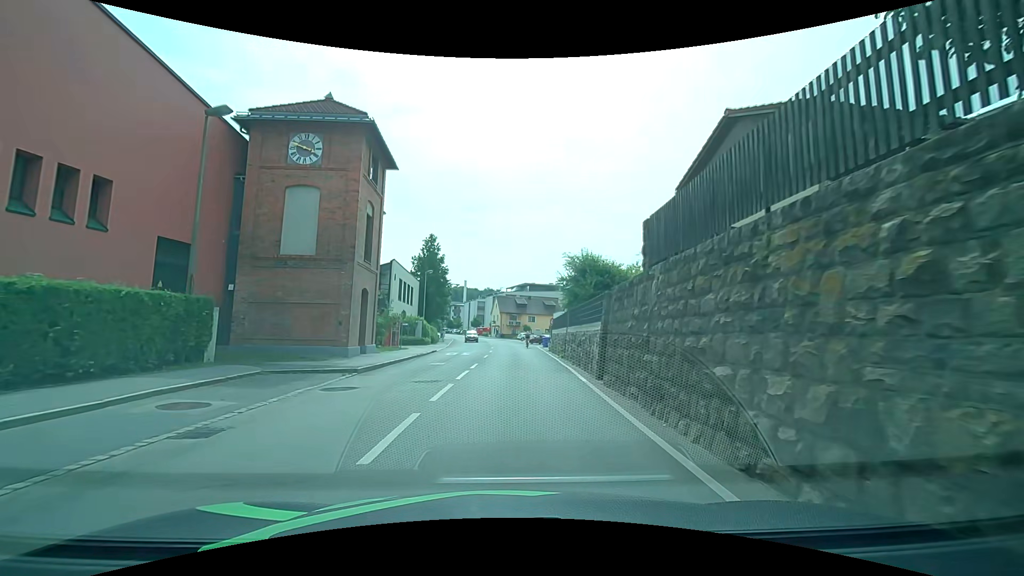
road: tertiary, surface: asphalt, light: Day
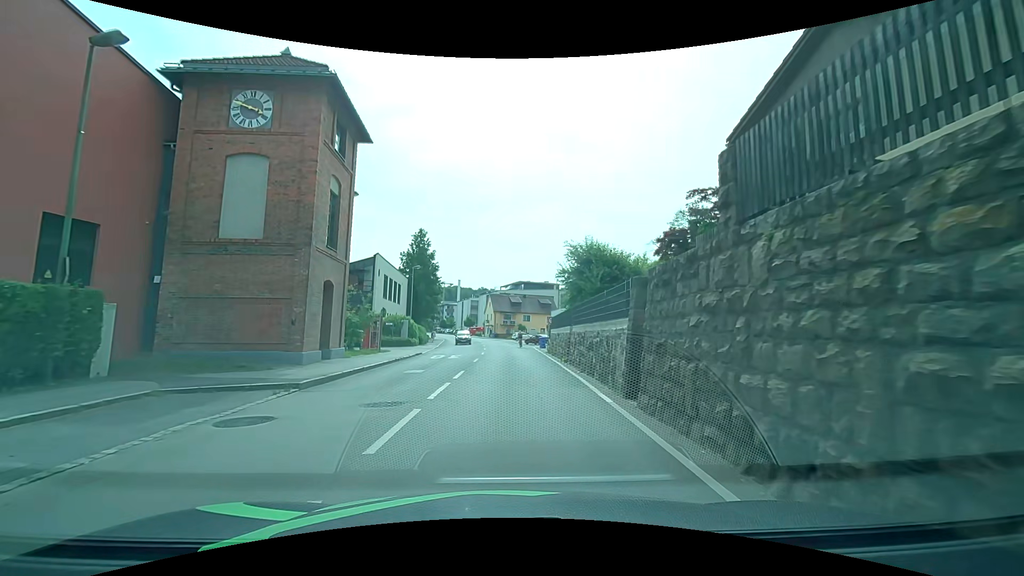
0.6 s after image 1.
(0.0, +4.0) m; +1°
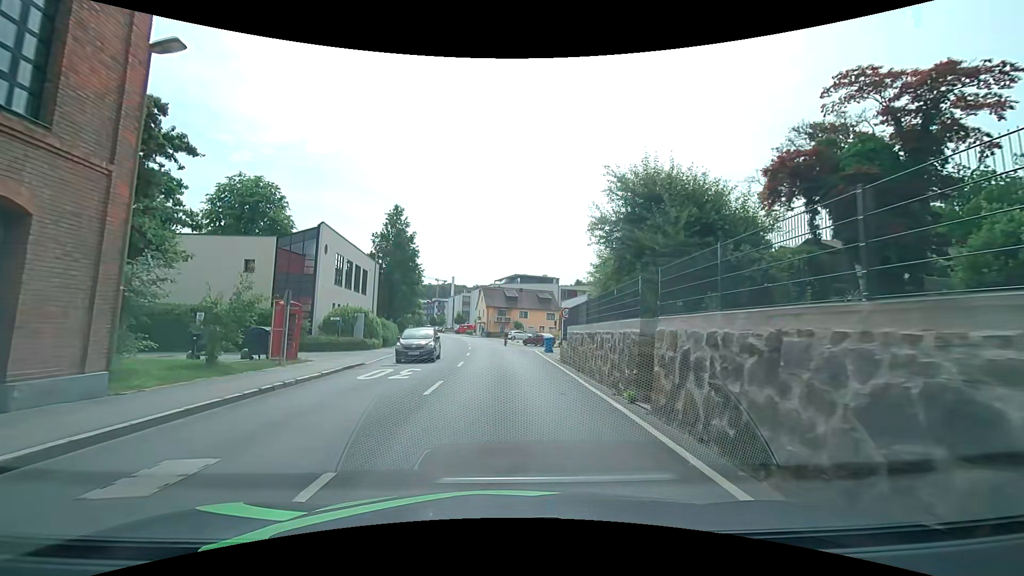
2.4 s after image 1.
(0.0, +12.8) m; -1°
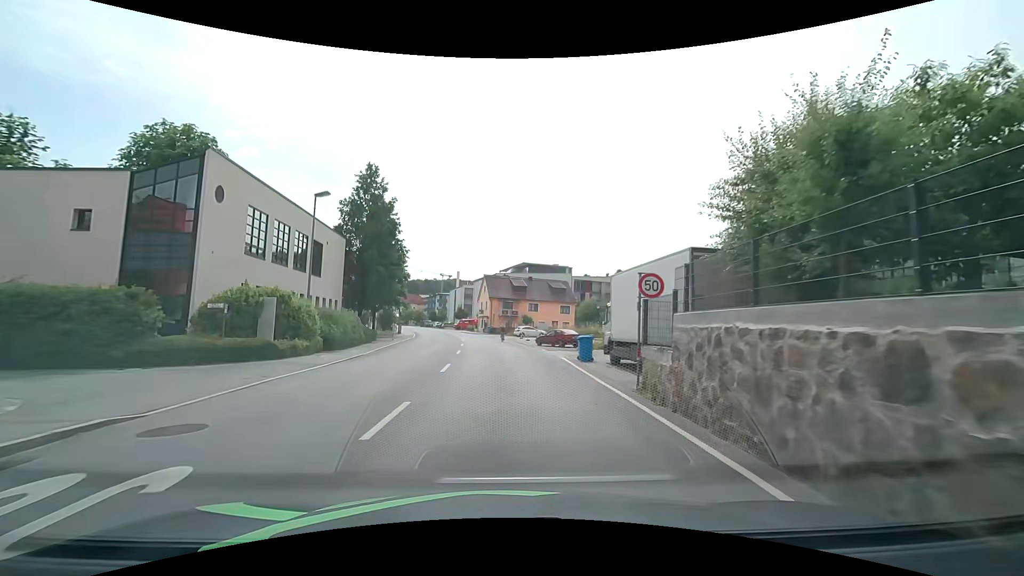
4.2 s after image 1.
(0.0, +14.0) m; 0°
(0, +10) (0, +20) (-1, +30) (-2, +40) (-3, +50) (-4, +60) (-6, +70) (-8, +79) (-11, +89) (-13, +99) m
